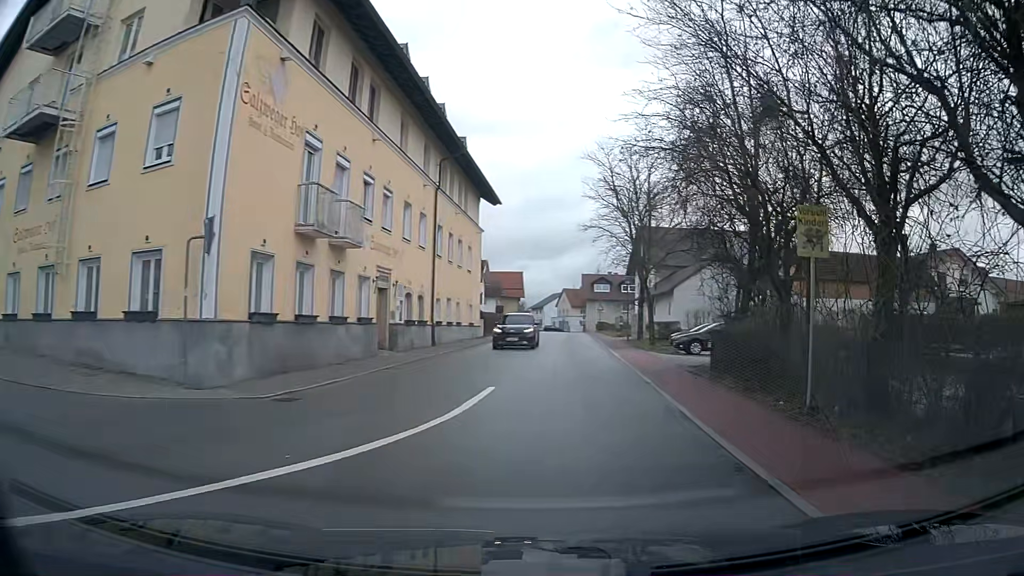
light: Day
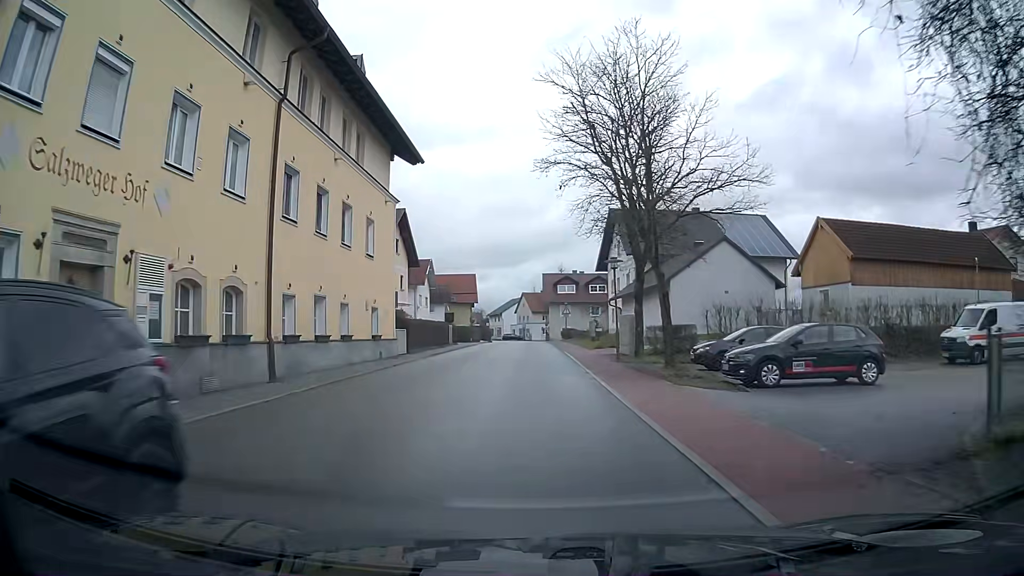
(+0.8, +14.5) m; +3°
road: tertiary
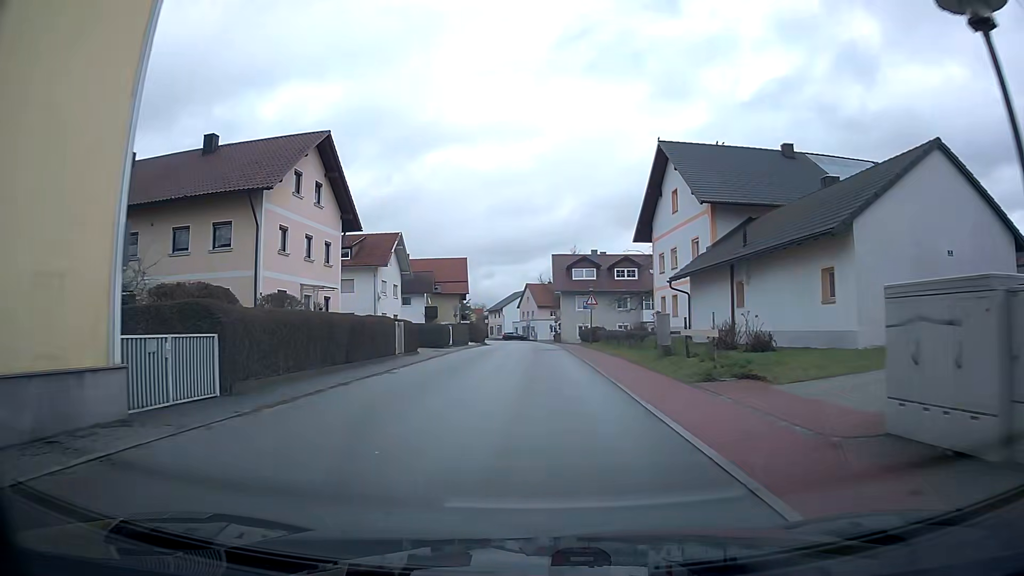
(-0.4, +22.0) m; -1°
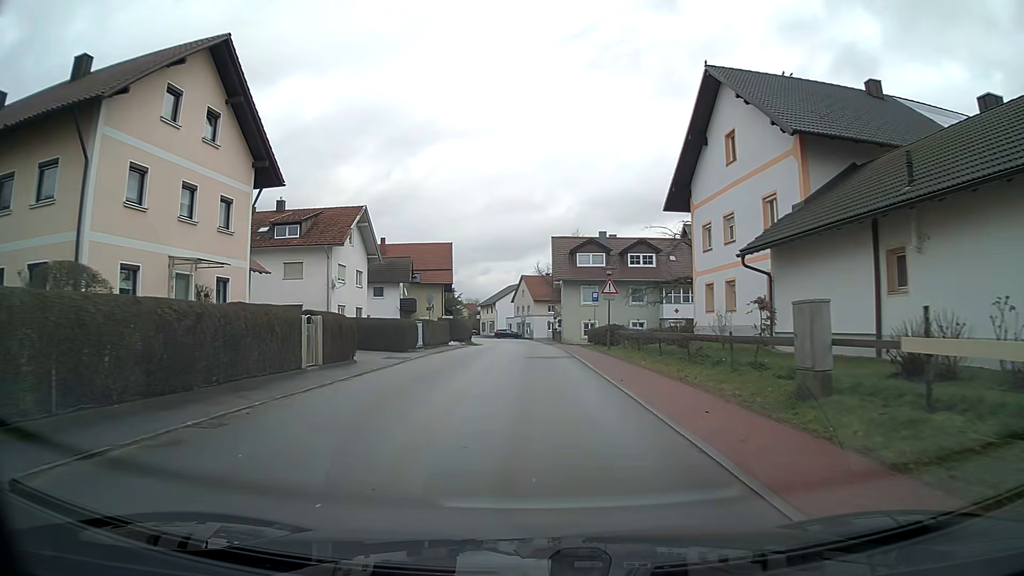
(0.0, +11.9) m; 0°
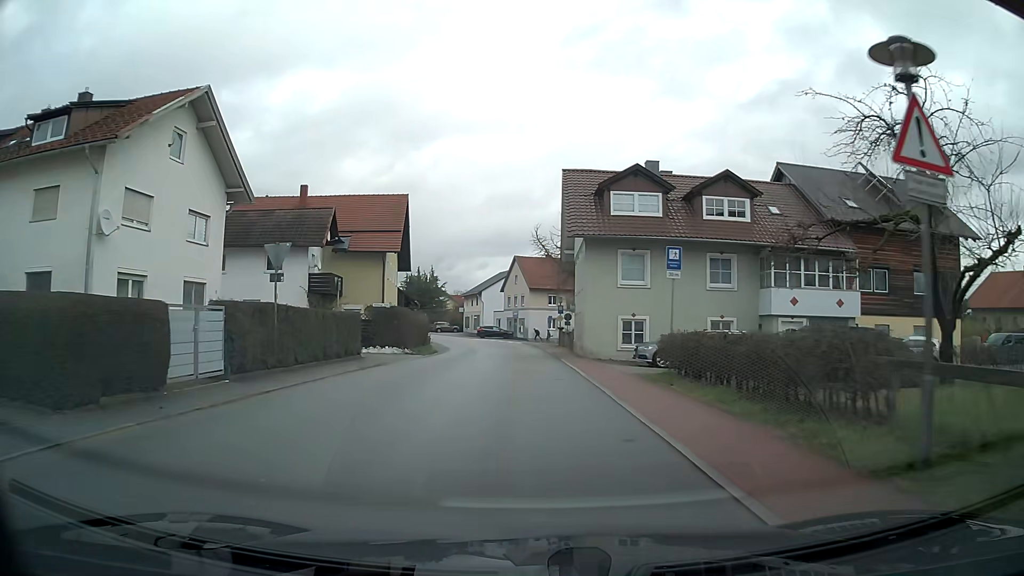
(+0.1, +25.1) m; 0°
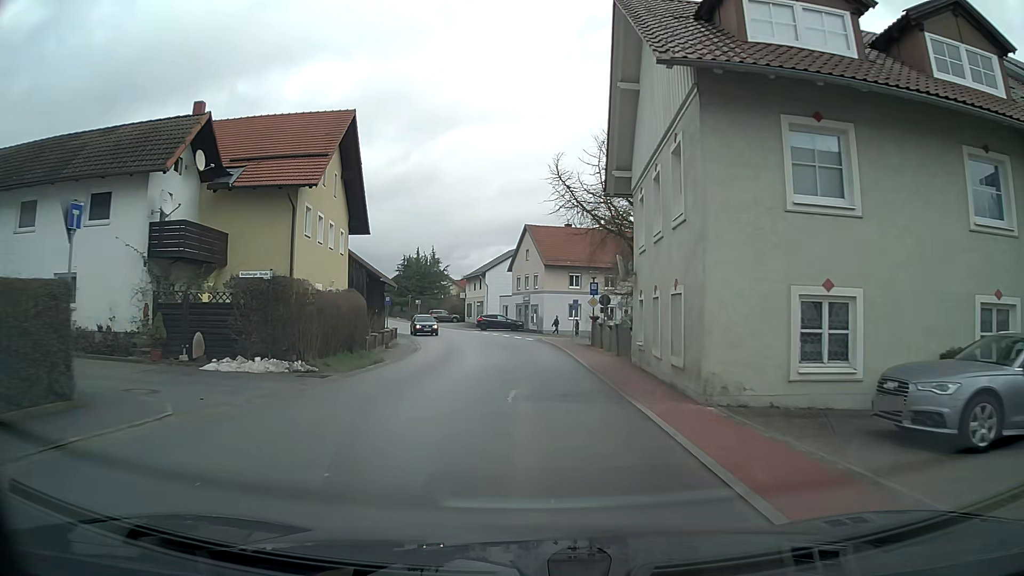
(-0.2, +18.0) m; -2°
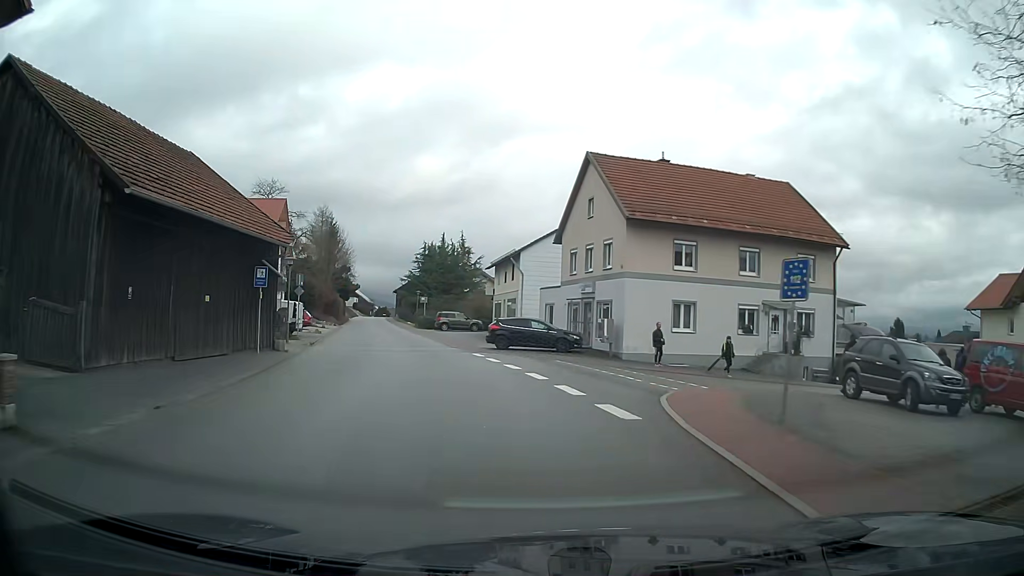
(-0.9, +30.2) m; -6°
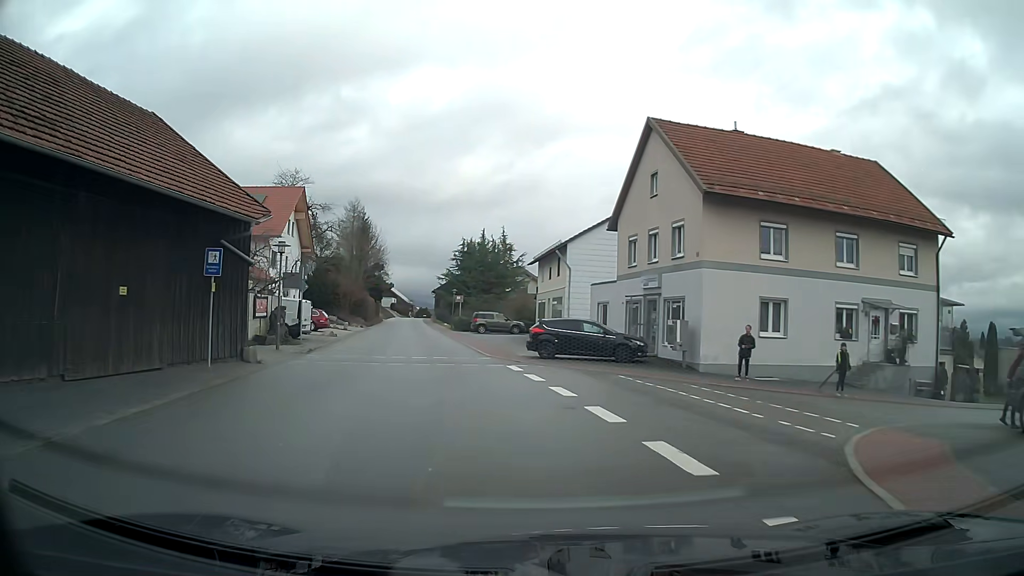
(-0.2, +6.3) m; -4°
(-1, +10) (-2, +20) (-4, +30) (-5, +40) (-7, +49) (-8, +59) (-10, +69) (-12, +79) (-13, +89) (-15, +99) m
